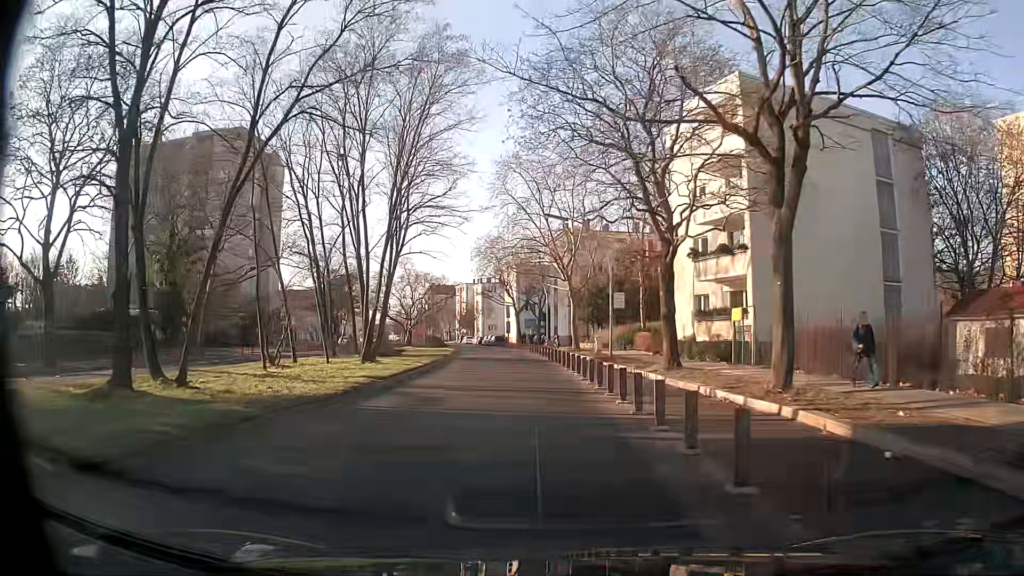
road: secondary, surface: asphalt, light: Day
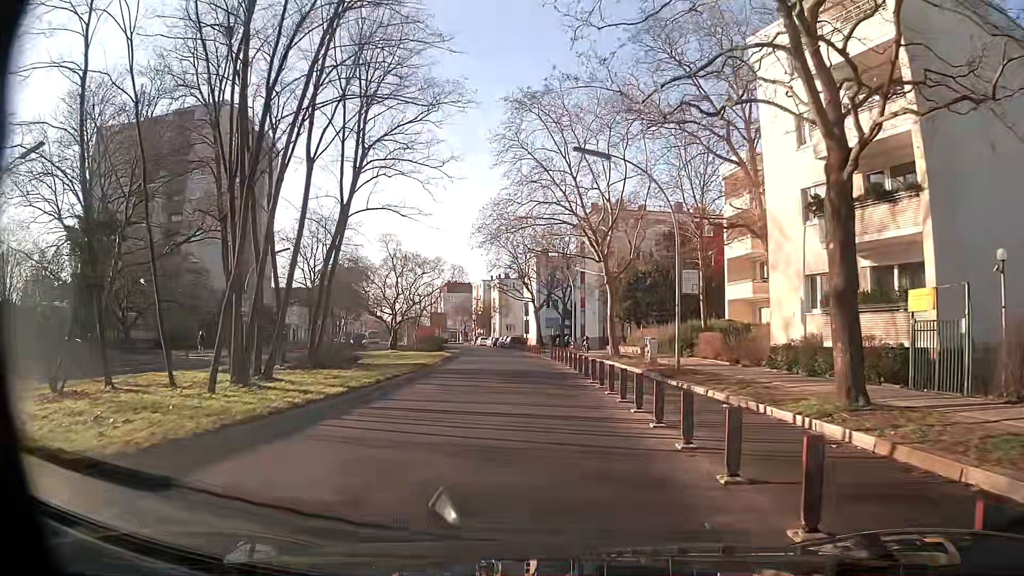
(-0.2, +13.4) m; -1°
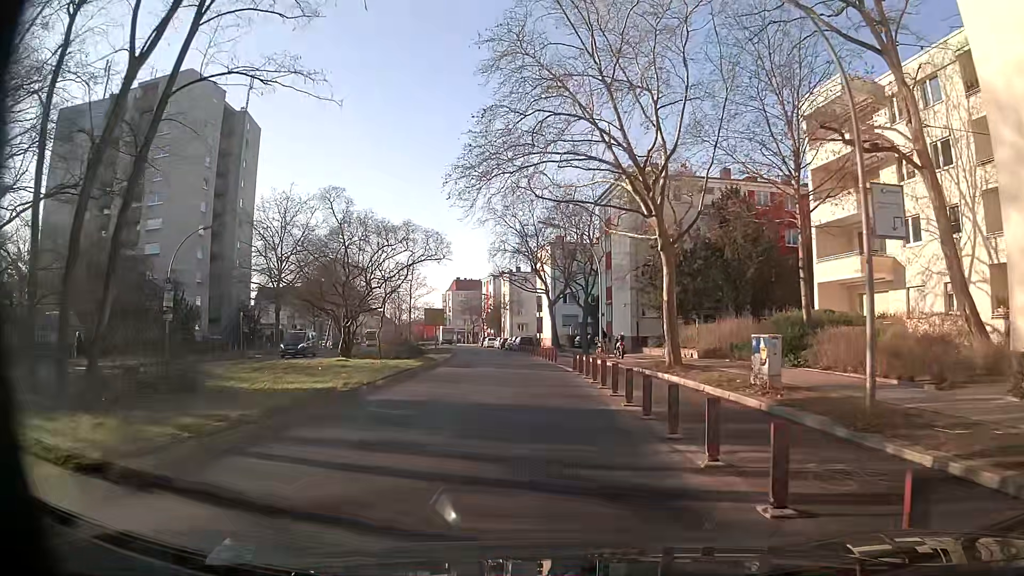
(-0.1, +13.7) m; -1°
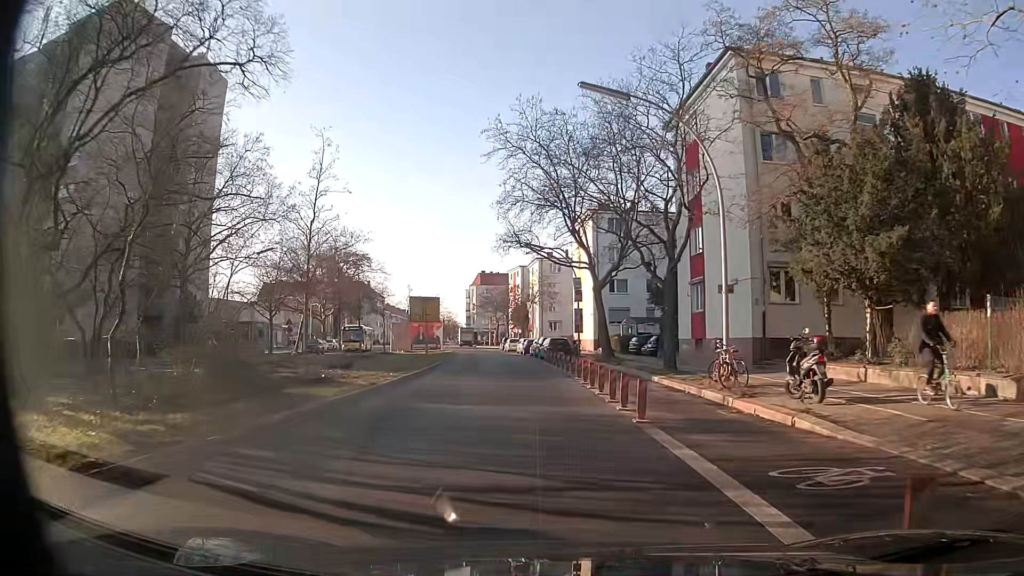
(-0.7, +22.3) m; -3°
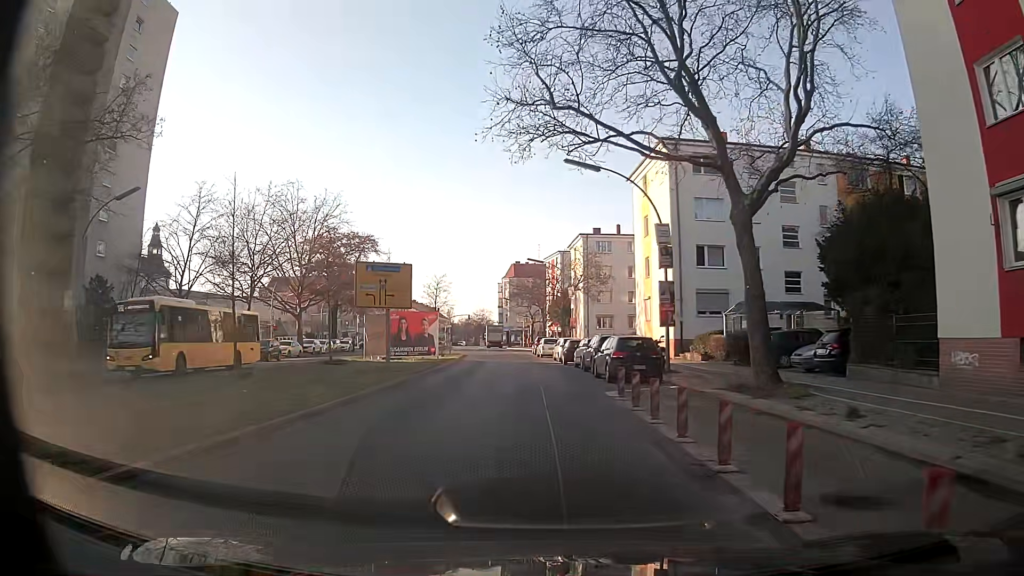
(-0.7, +22.2) m; -3°
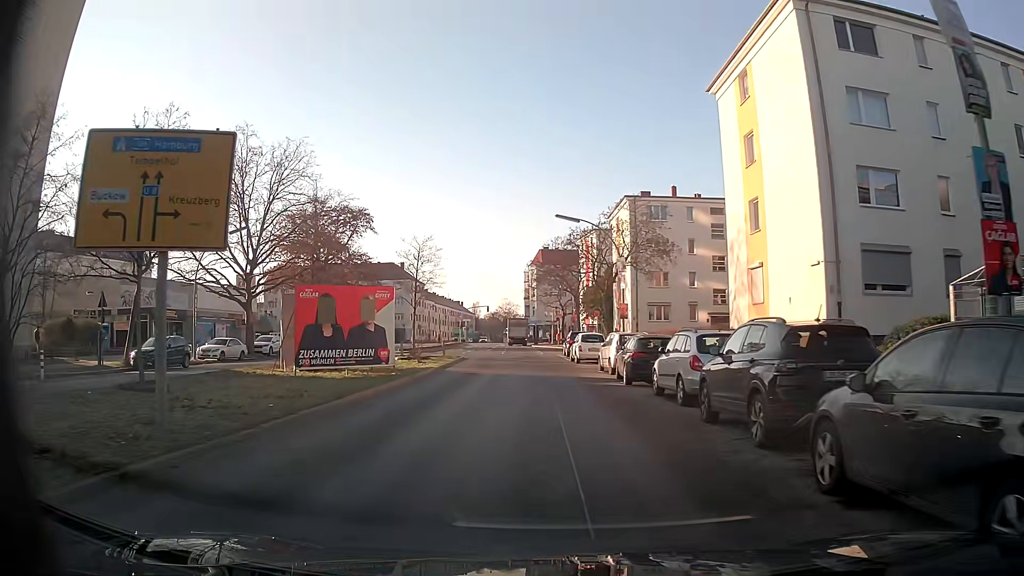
(-0.5, +18.3) m; -3°
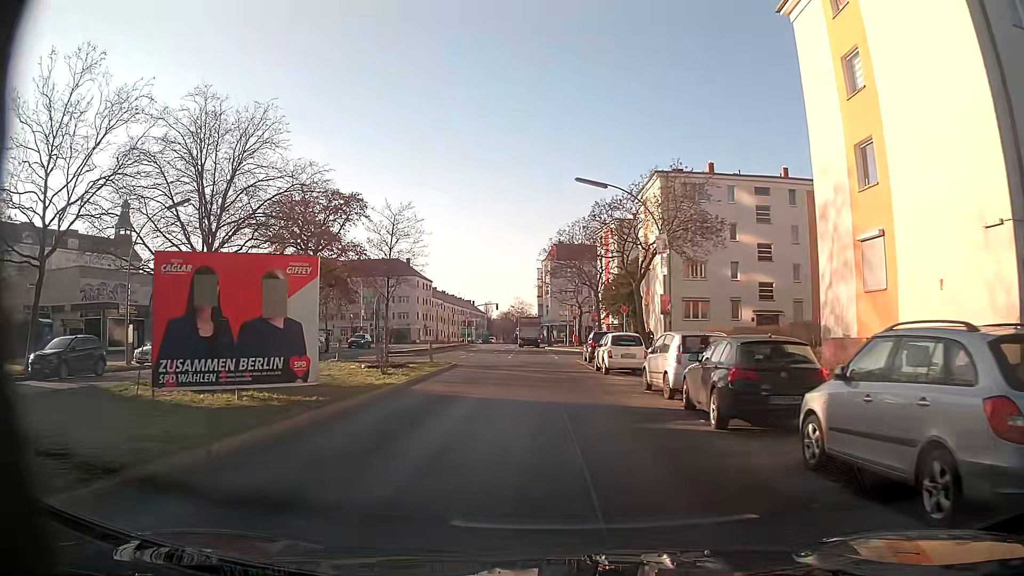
(-0.2, +9.0) m; -1°
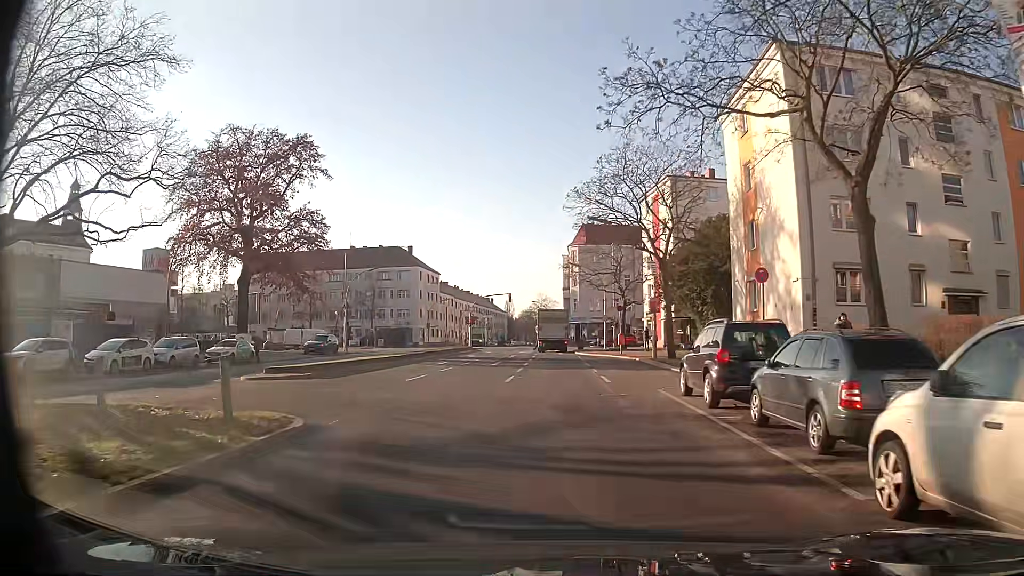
(-0.5, +22.4) m; -2°
